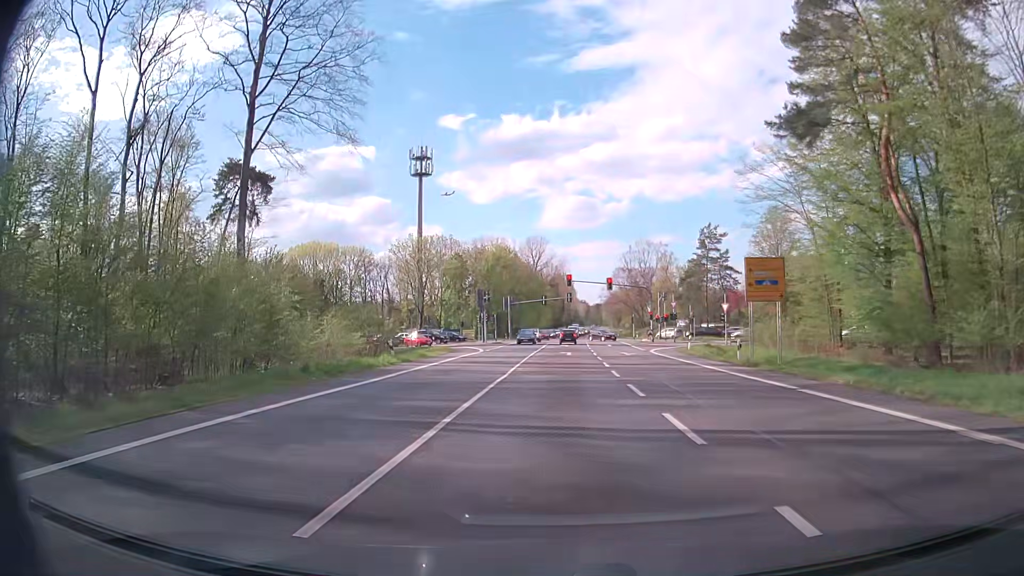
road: primary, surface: asphalt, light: Day
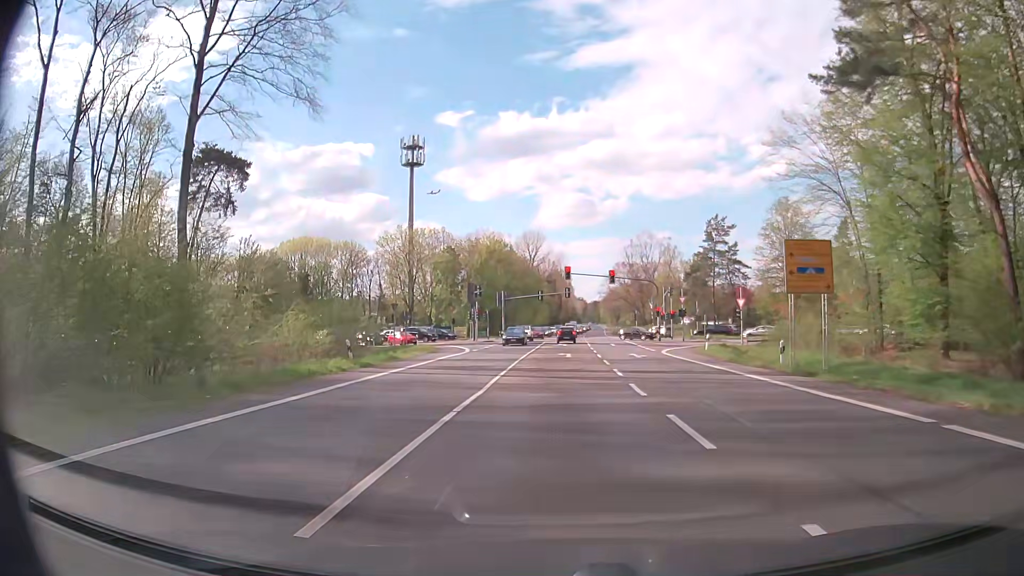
(0.0, +6.4) m; 0°
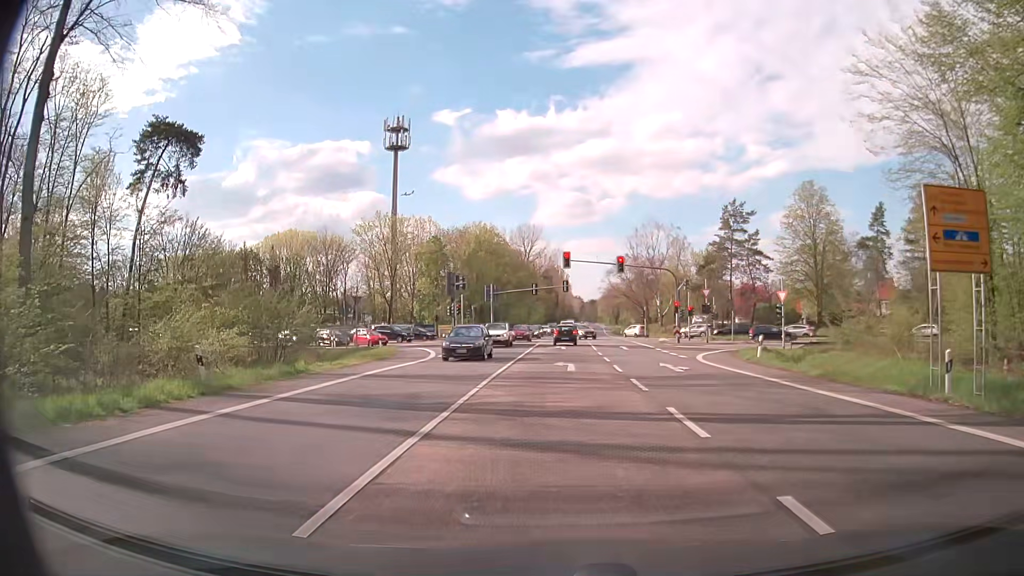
(+0.1, +11.4) m; 0°
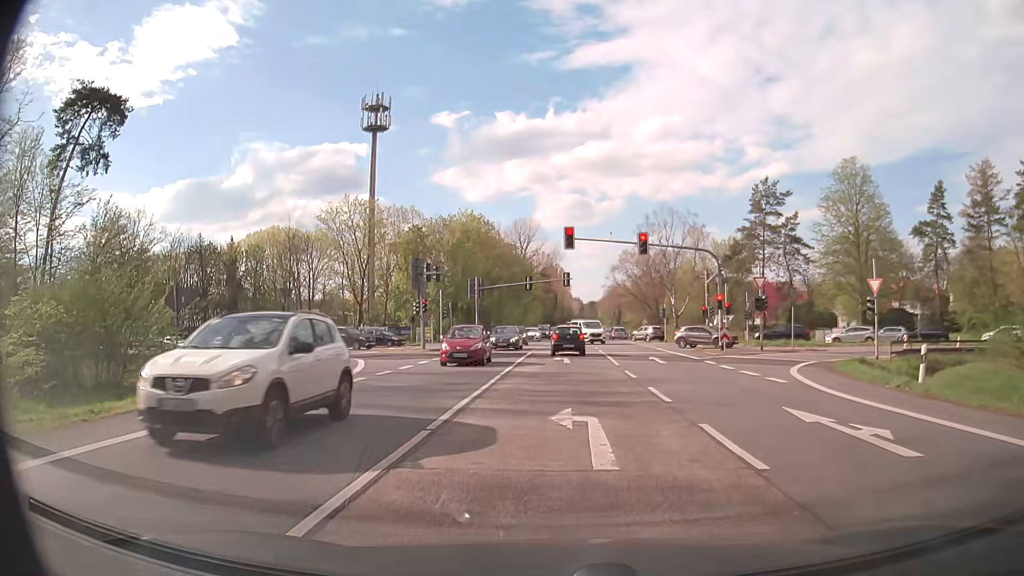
(+0.2, +14.1) m; +2°
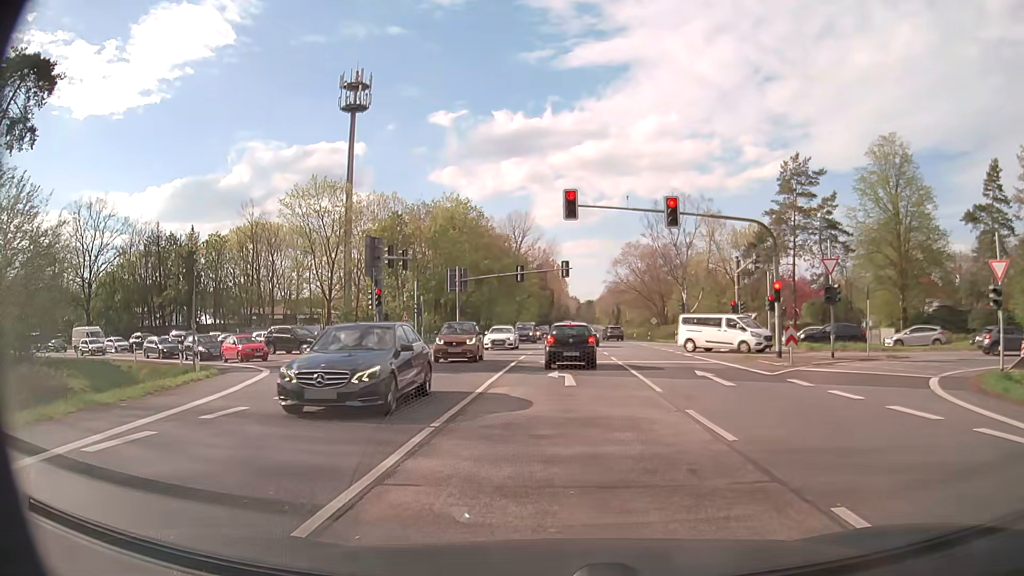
(-0.1, +10.5) m; 0°
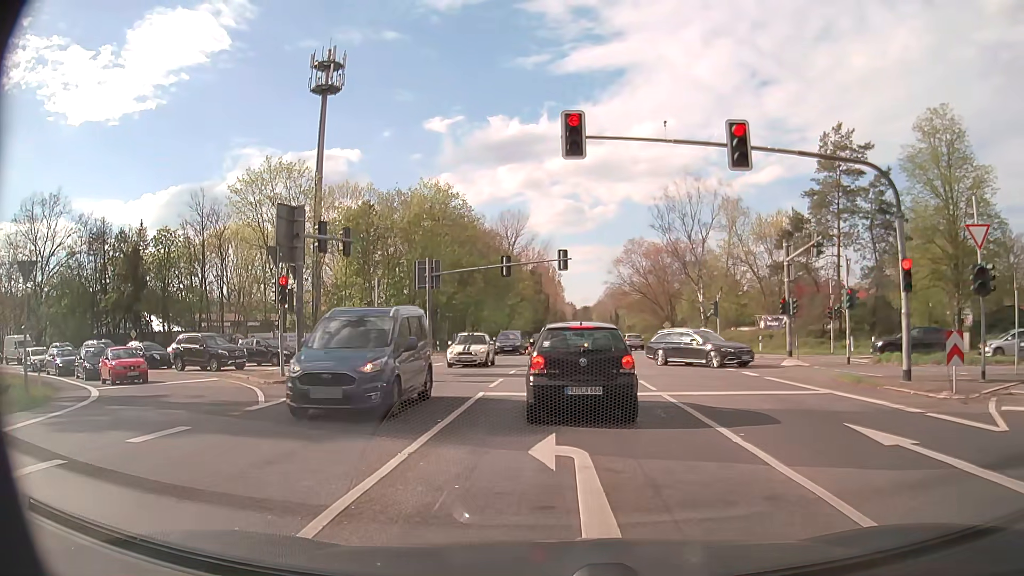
(-0.1, +11.2) m; -1°
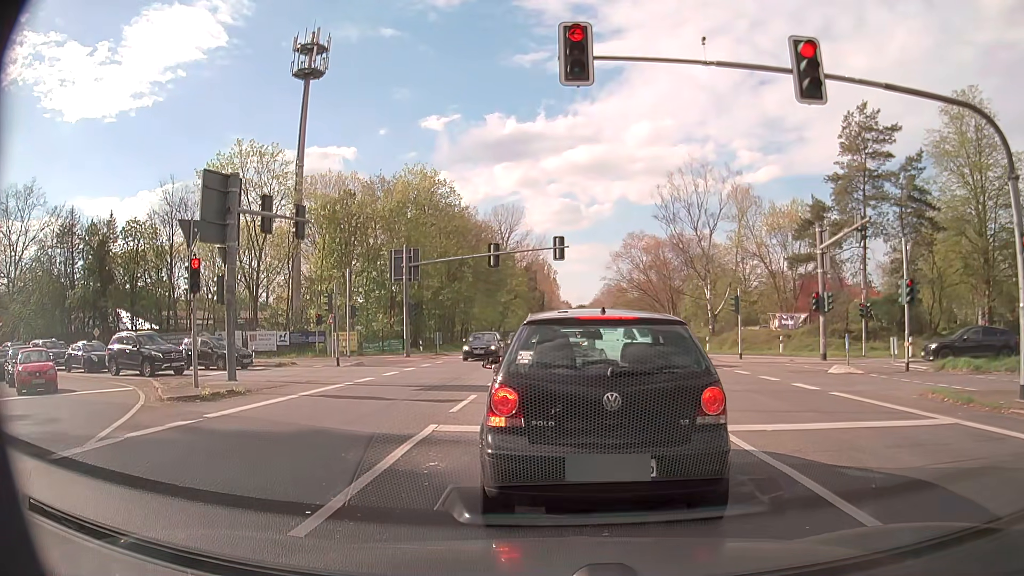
(+0.1, +5.3) m; -1°
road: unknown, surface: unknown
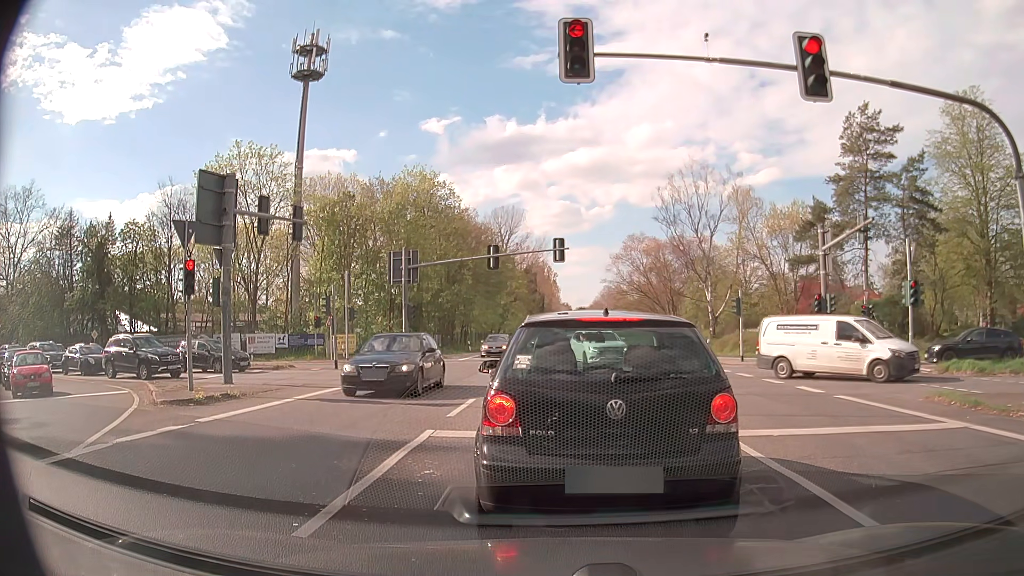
(0.0, +0.3) m; 0°
